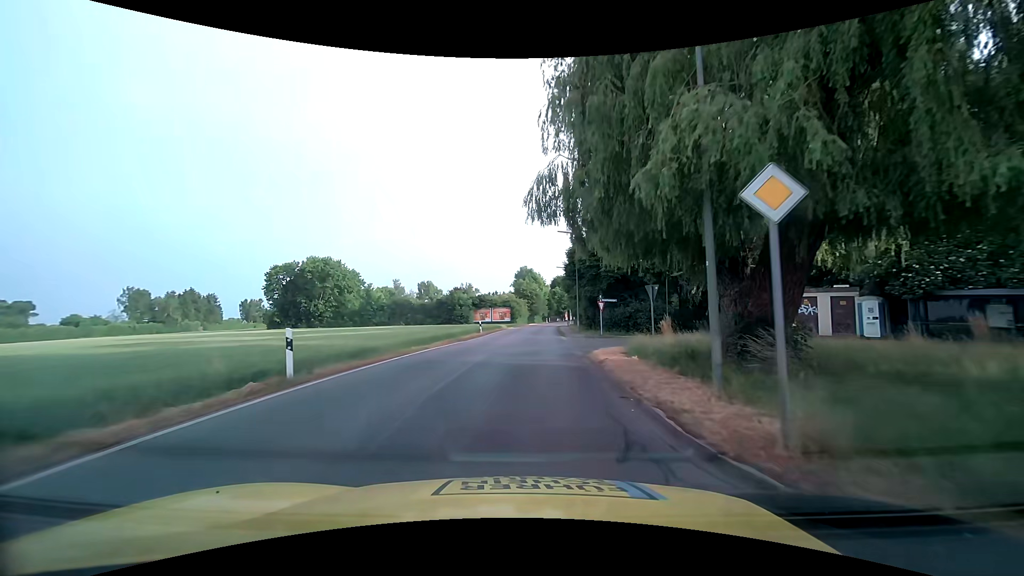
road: tertiary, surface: asphalt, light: Day
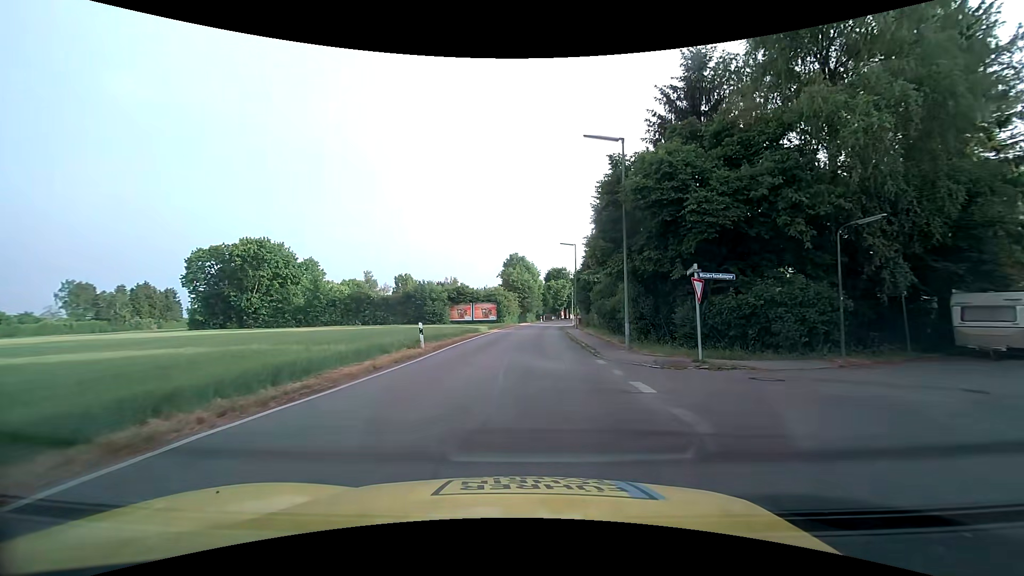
(+0.1, +21.4) m; +1°
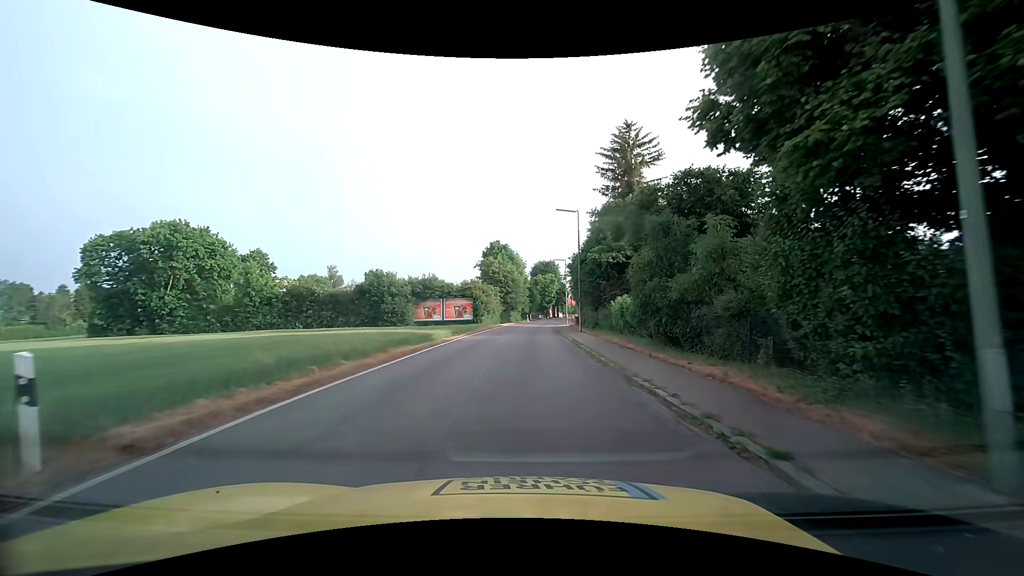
(+0.3, +15.1) m; +2°
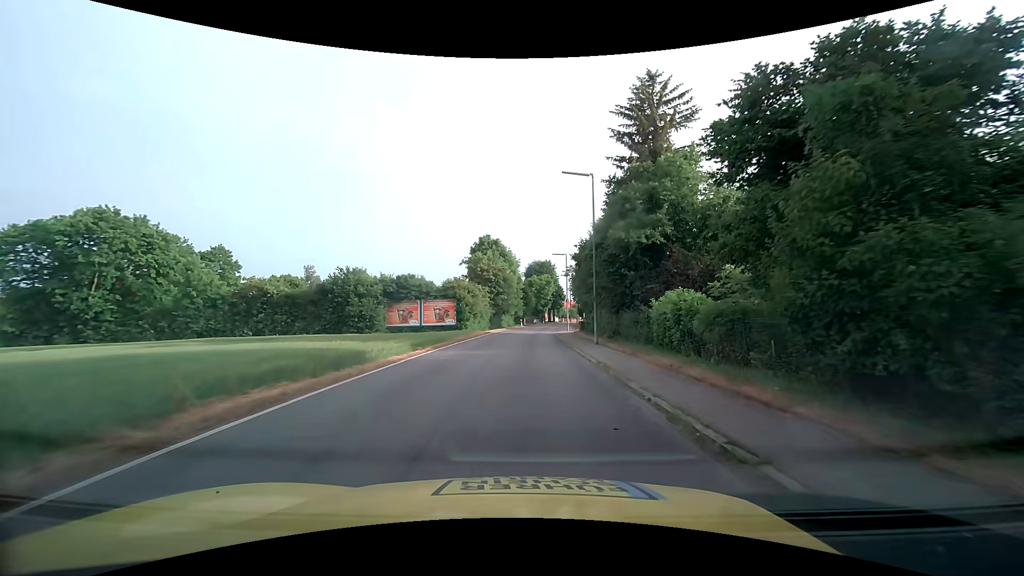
(0.0, +10.0) m; 0°
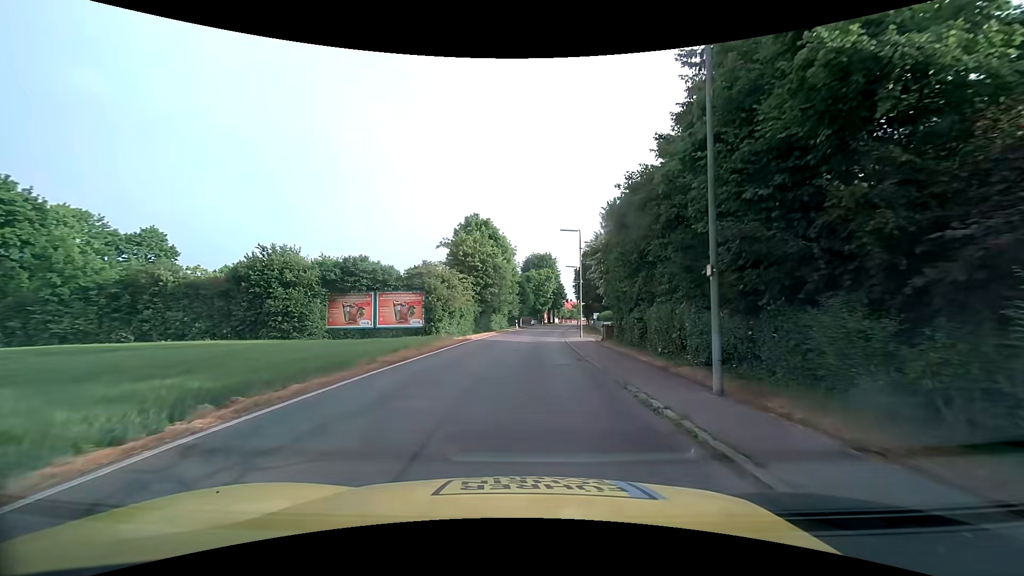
(+0.1, +15.3) m; 0°
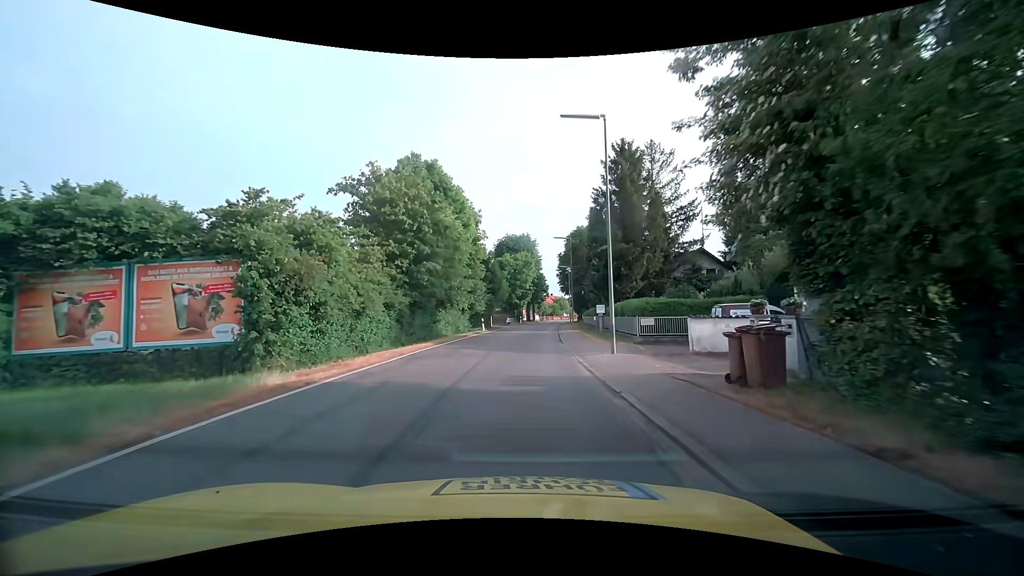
(+0.7, +21.6) m; +4°
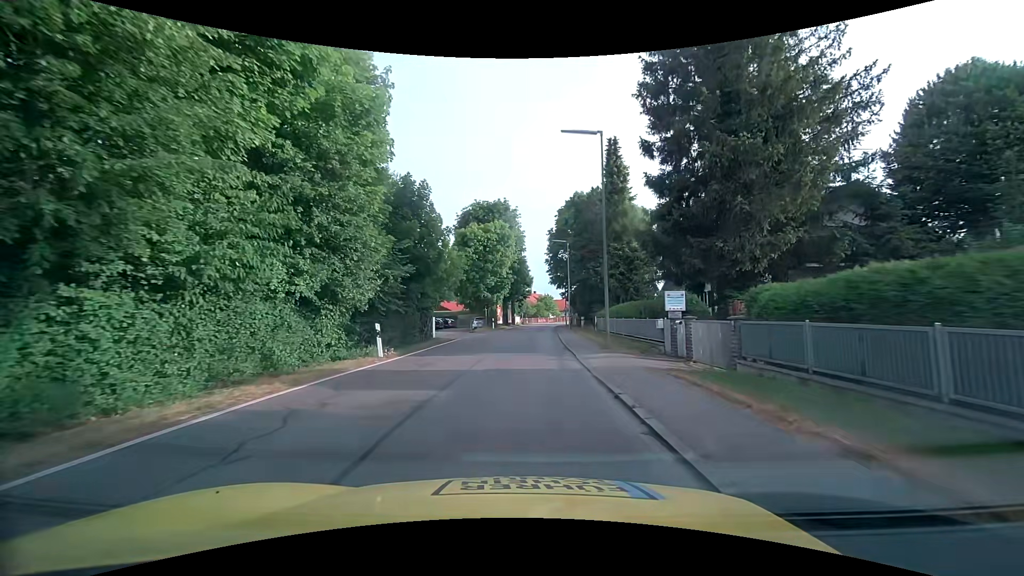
(0.0, +26.4) m; +1°
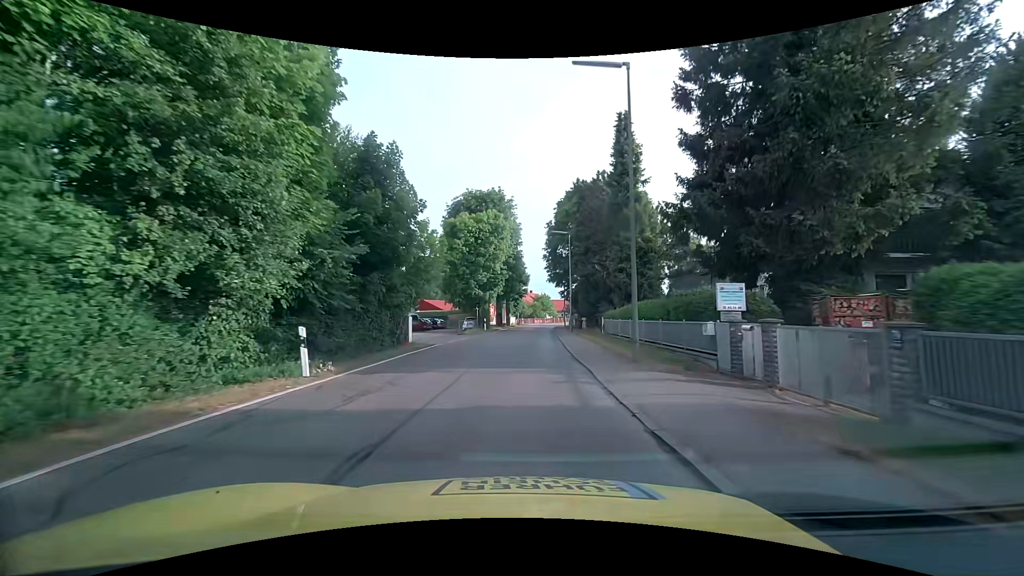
(0.0, +5.3) m; 0°
(0, +10) (0, +20) (+1, +30) (+1, +40) (+2, +50) (+3, +60) (+4, +70) (+4, +80) (+5, +90) (+7, +100) m
